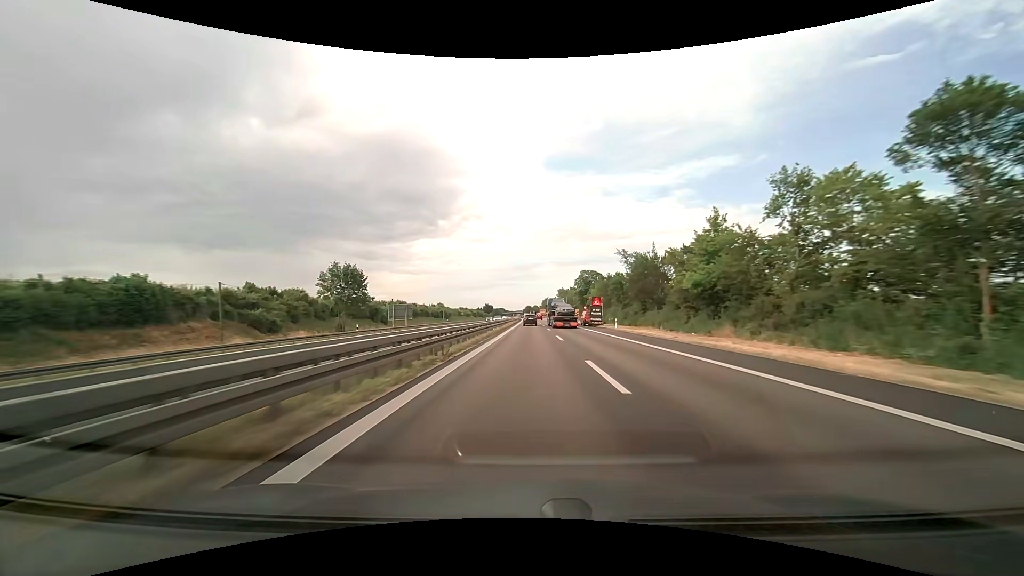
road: trunk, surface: asphalt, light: Day
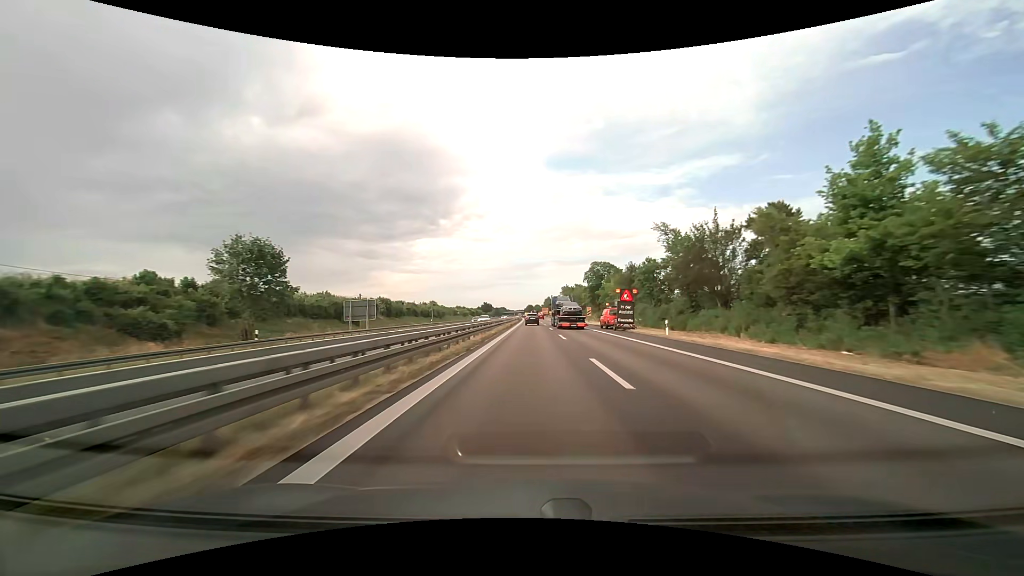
(-0.1, +17.5) m; 0°
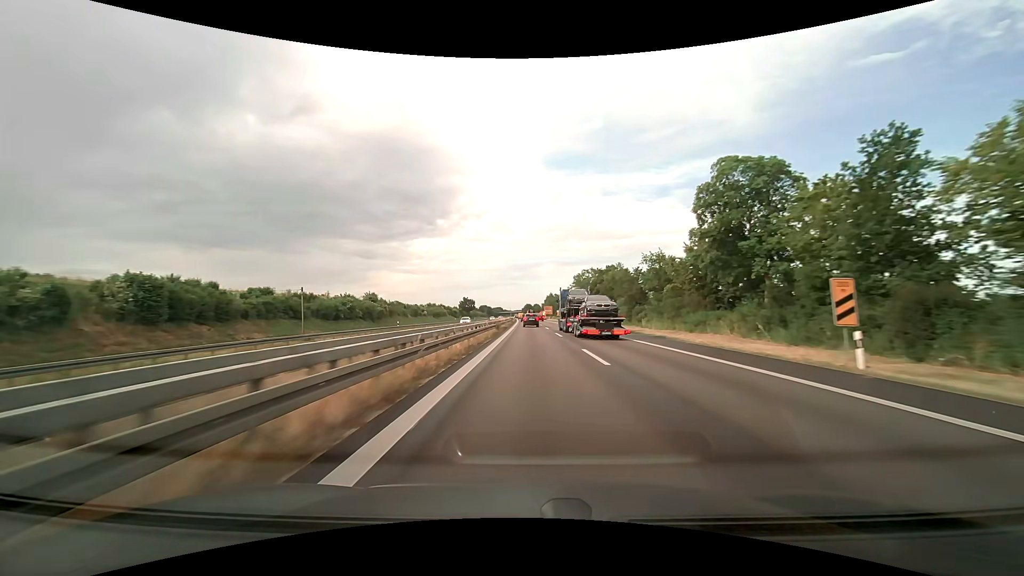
(+0.1, +67.7) m; 0°
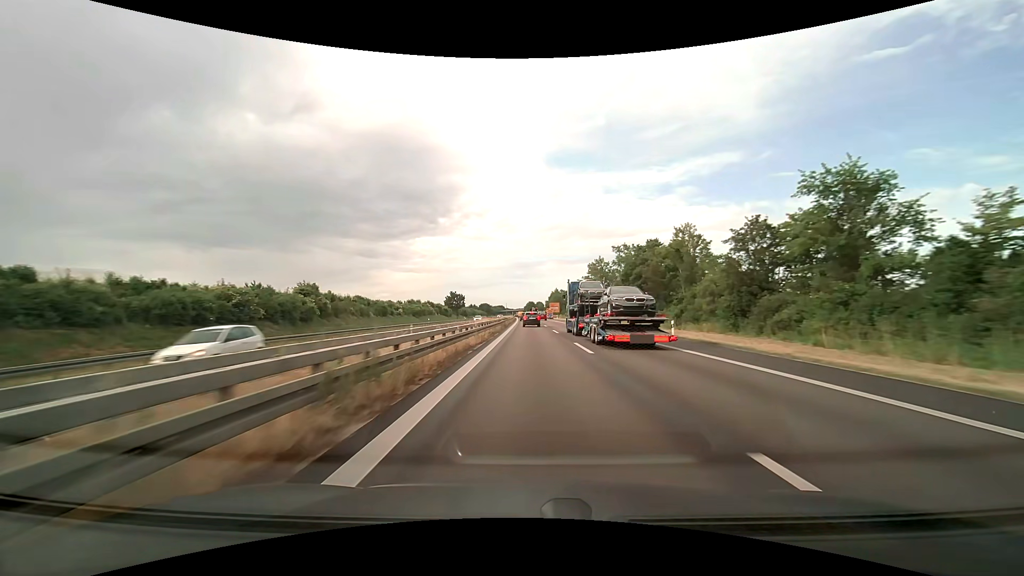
(-0.1, +32.5) m; 0°
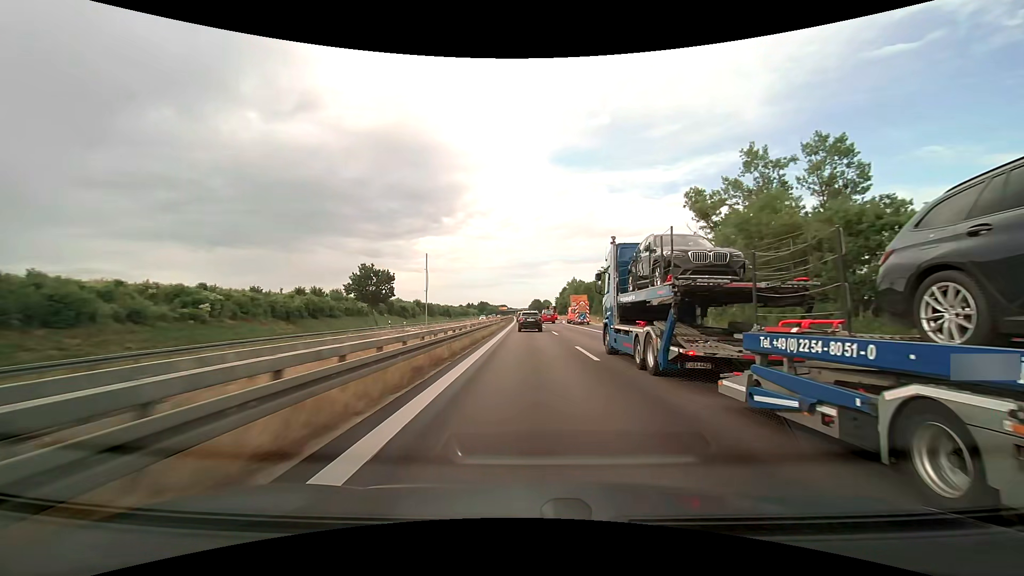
(-0.3, +74.3) m; -1°
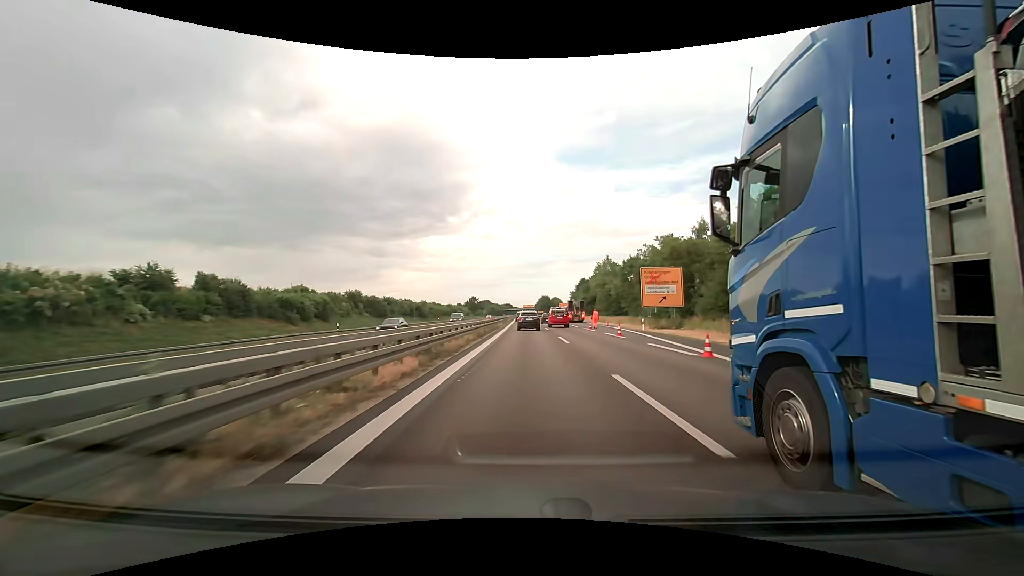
(-0.4, +63.2) m; -1°
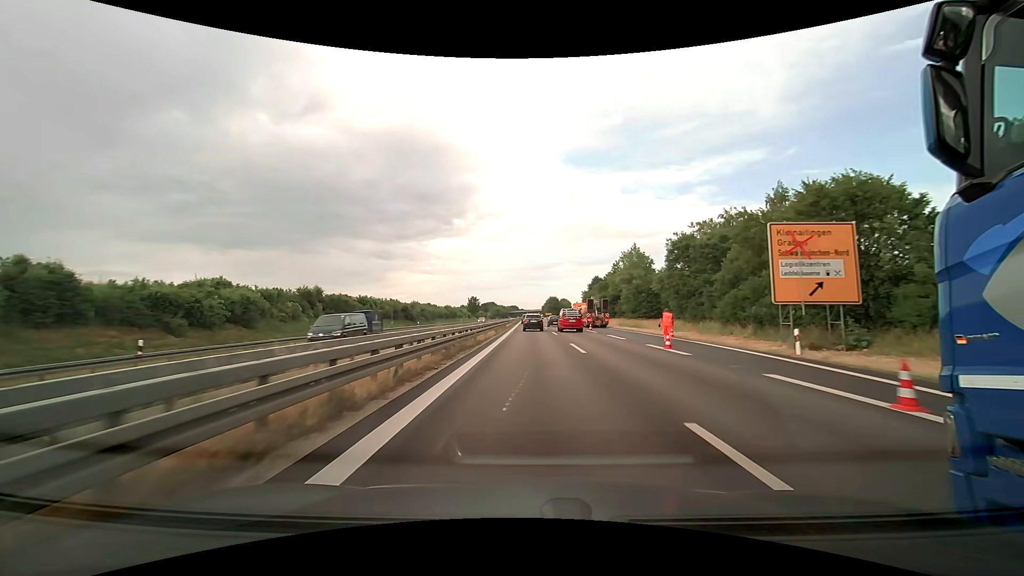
(-0.1, +22.5) m; 0°
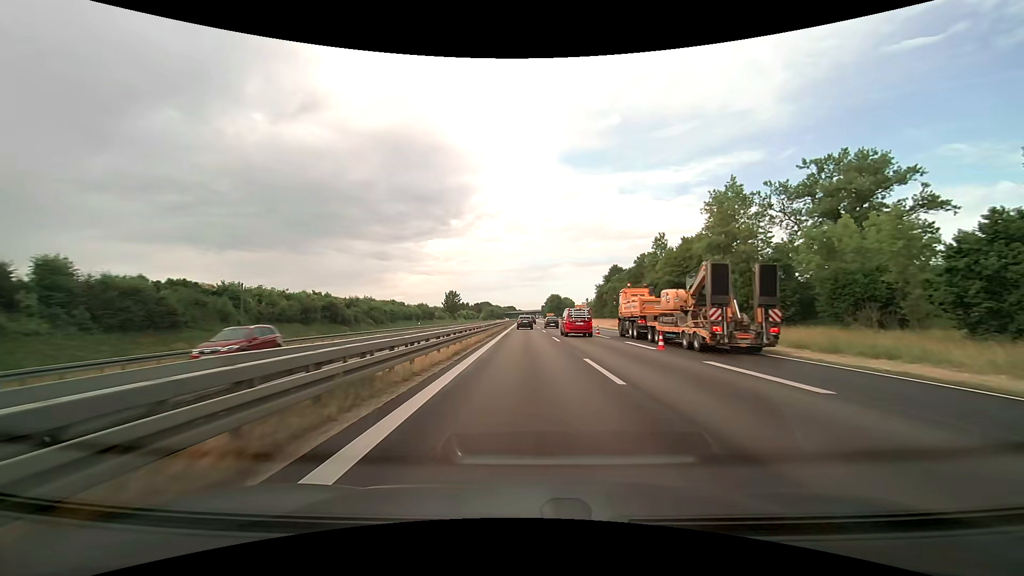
(-0.1, +44.7) m; 0°
(0, +10) (0, +20) (0, +30) (0, +40) (0, +50) (0, +60) (0, +70) (0, +80) (0, +90) (-1, +100) m
